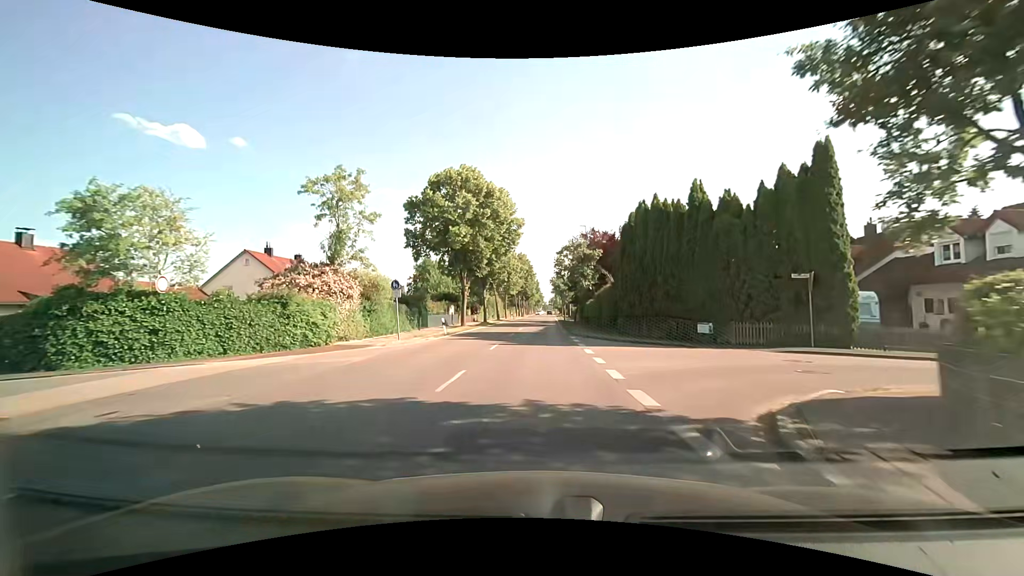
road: tertiary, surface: asphalt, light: Day
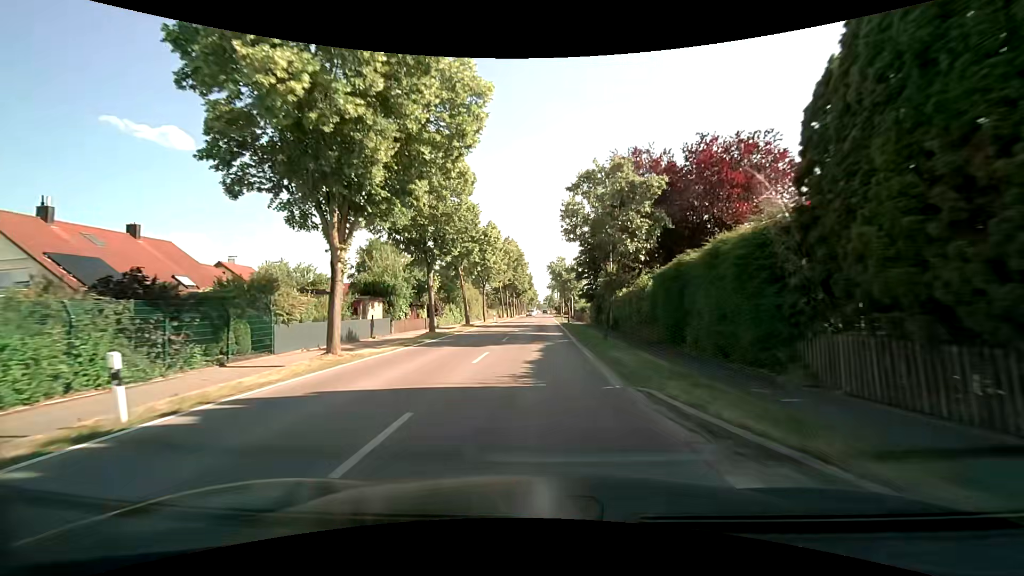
(+0.2, +22.9) m; +1°
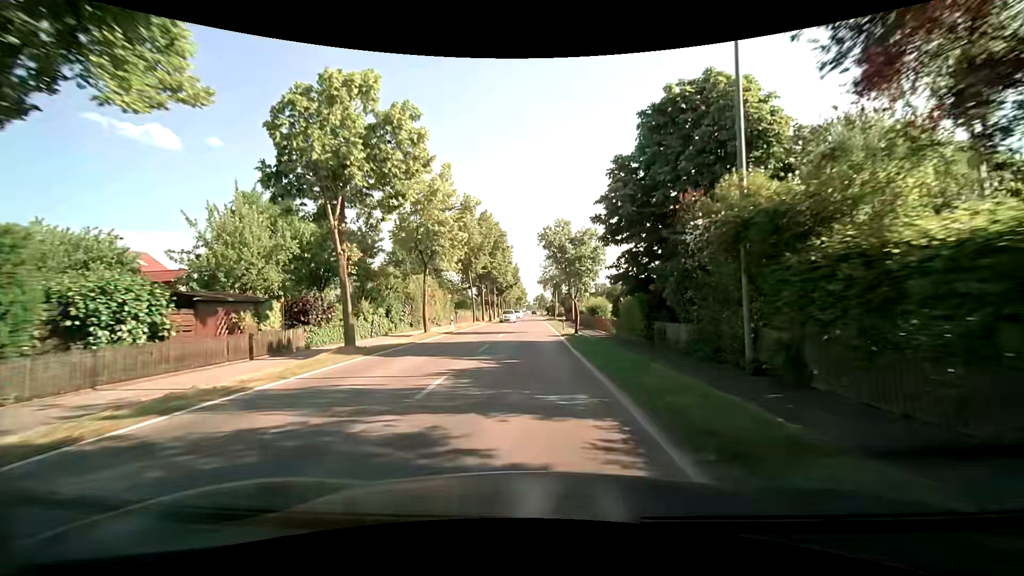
(+0.3, +22.9) m; 0°
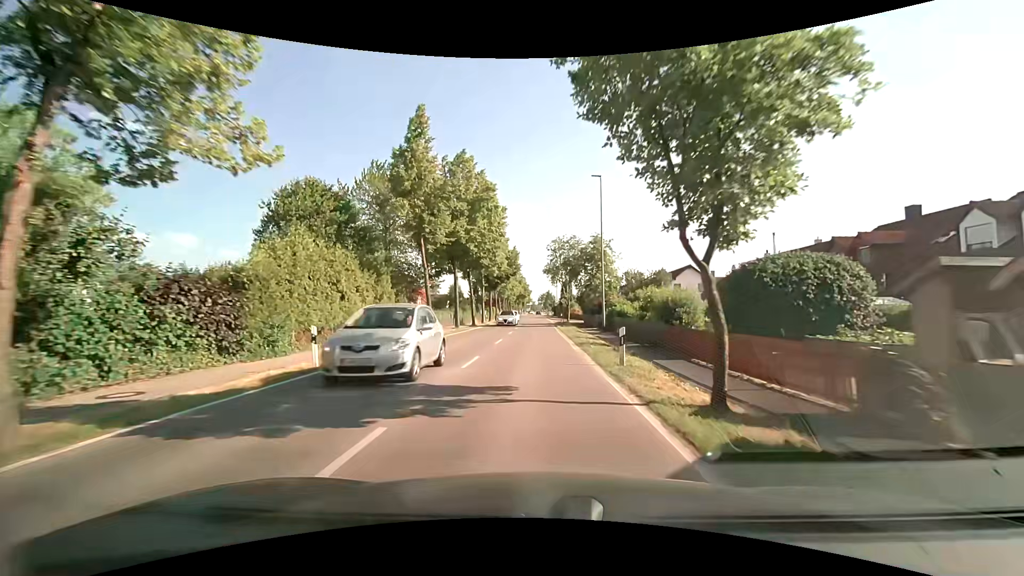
(+0.1, +23.0) m; 0°
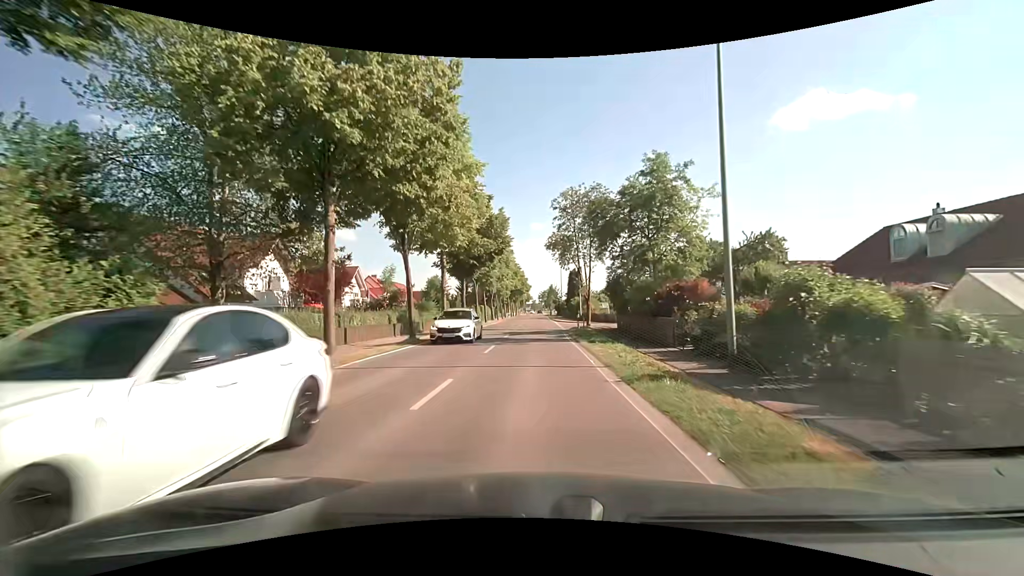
(+0.1, +23.0) m; 0°
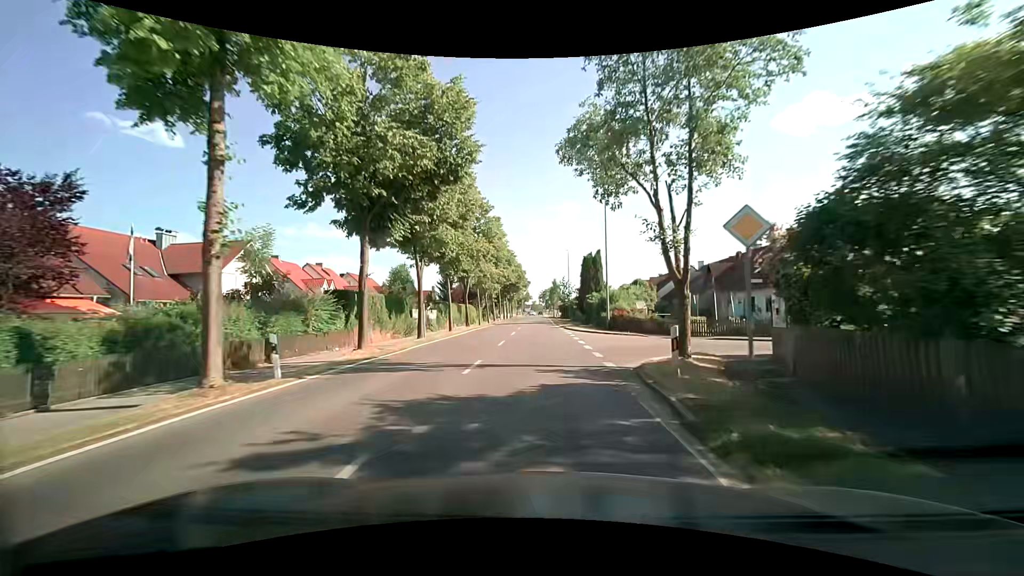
(-0.1, +23.1) m; 0°
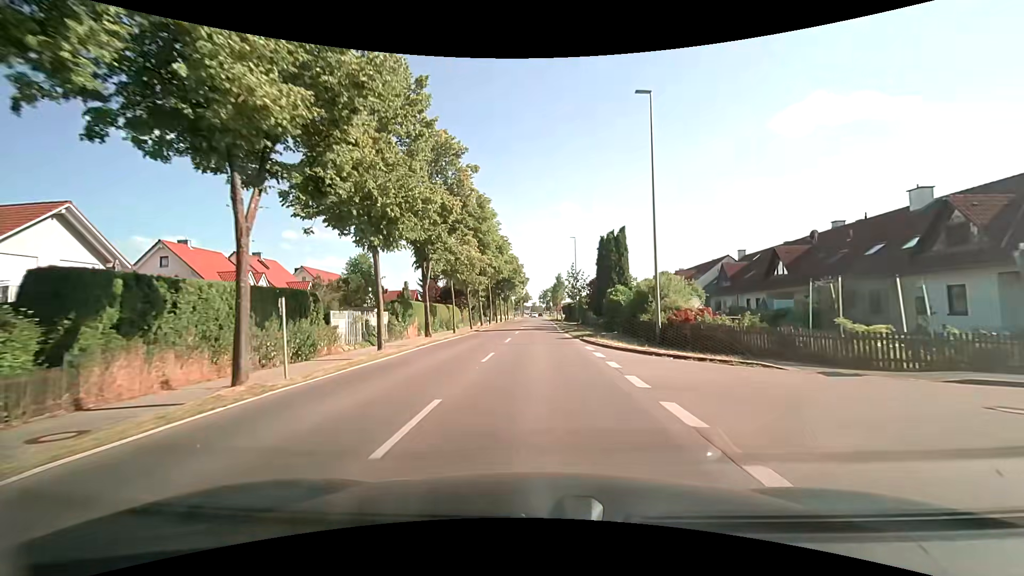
(+0.1, +15.1) m; 0°
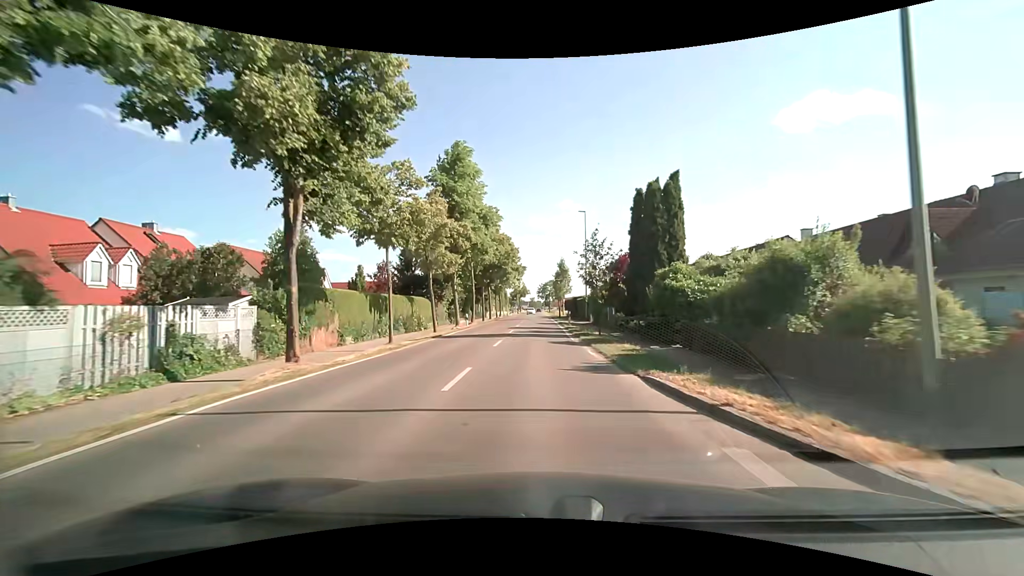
(0.0, +14.6) m; 0°
(0, +10) (0, +20) (0, +30) (0, +40) (0, +50) (0, +60) (0, +70) (0, +80) (0, +90) (0, +100) m
